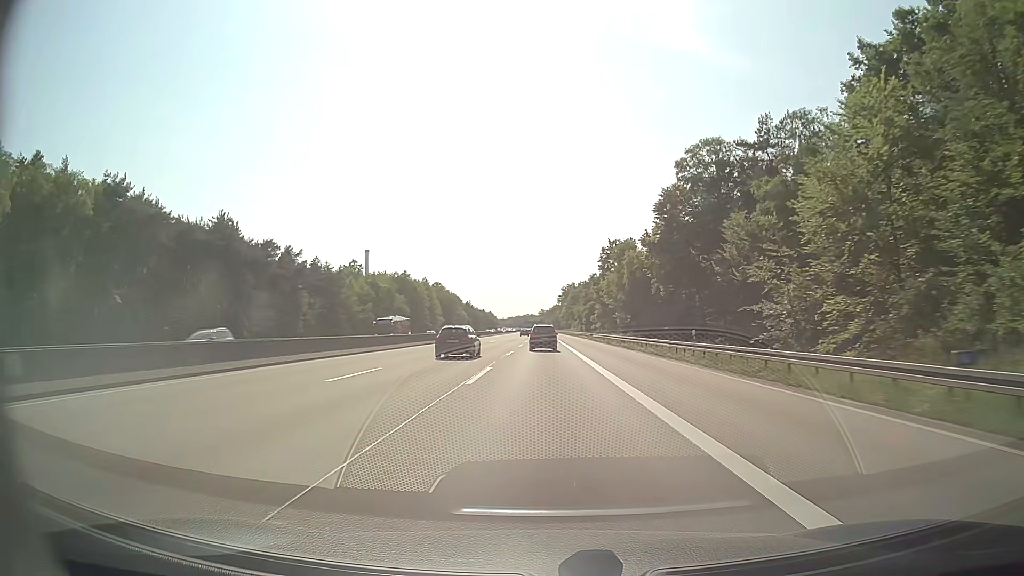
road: motorway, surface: asphalt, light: Day
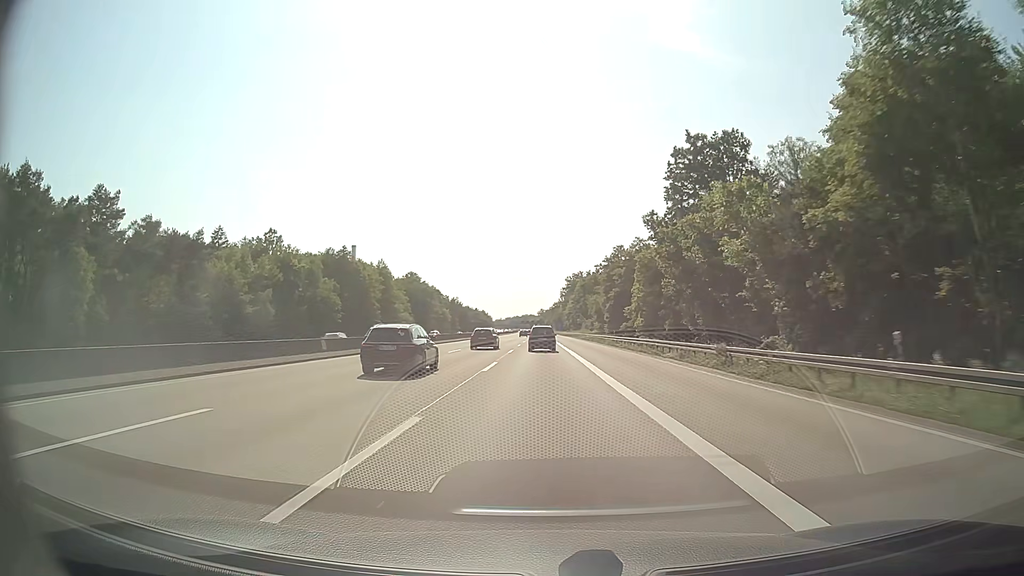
(+0.1, +66.4) m; 0°
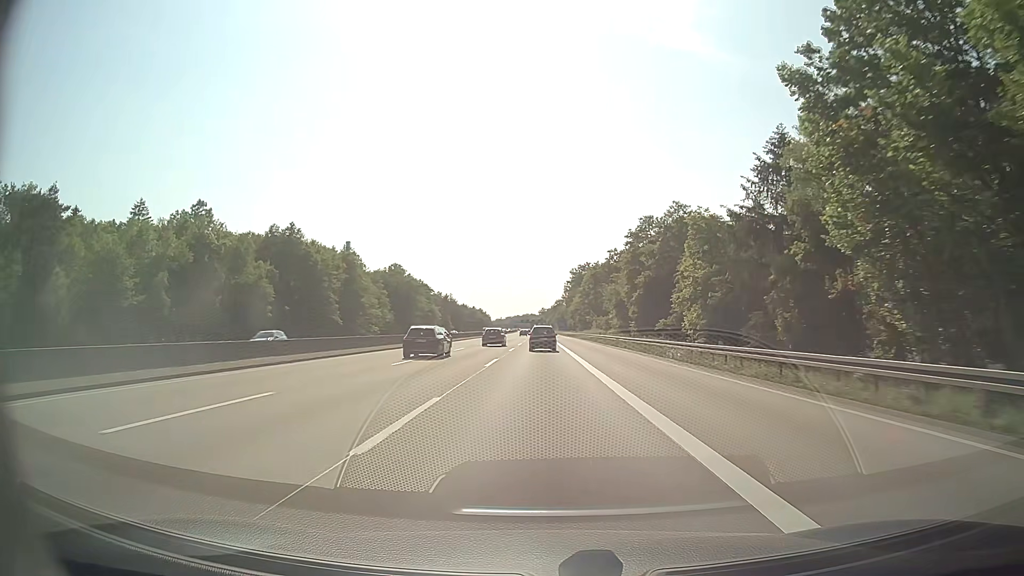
(-0.1, +33.2) m; 0°
(0, +10) (0, +20) (0, +30) (0, +40) (0, +50) (0, +60) (0, +70) (0, +80) (0, +90) (0, +100) m
